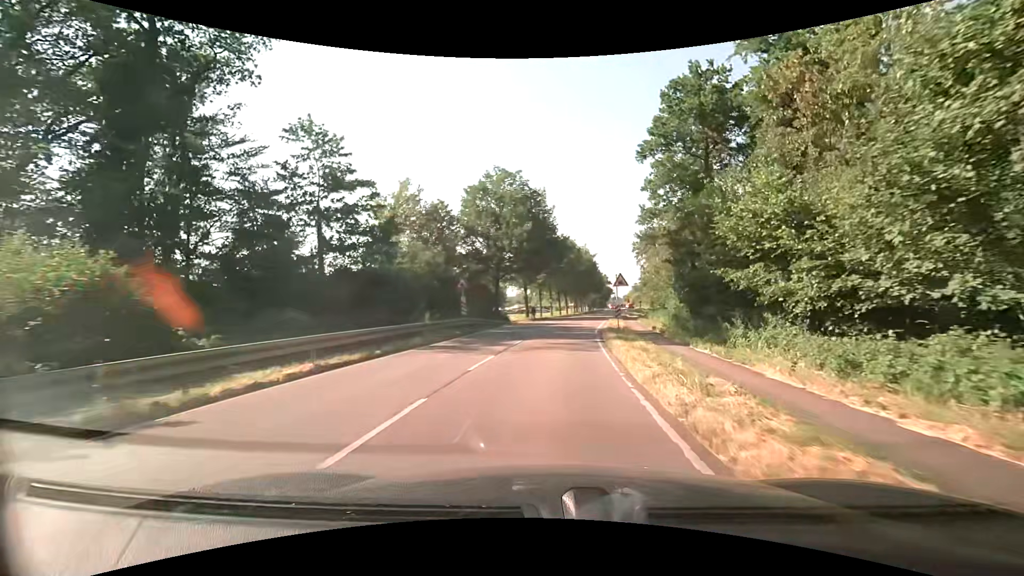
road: secondary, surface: asphalt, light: Day
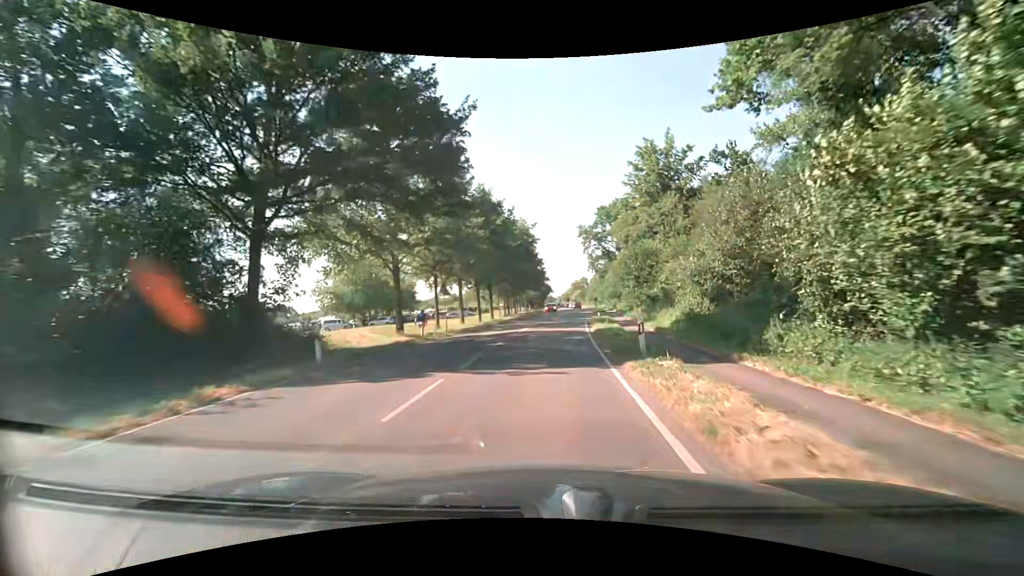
(+2.4, +35.3) m; +7°
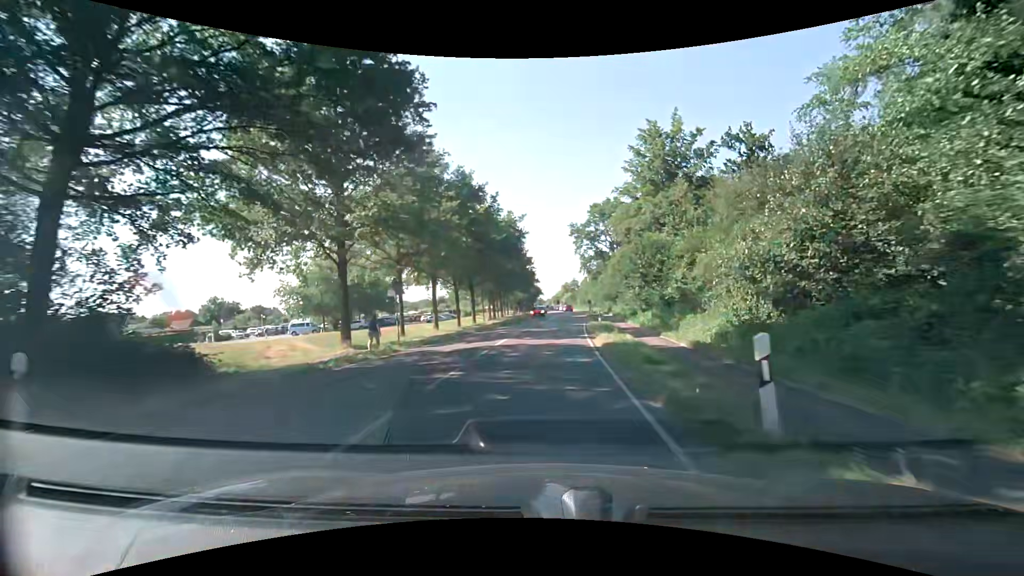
(+0.1, +7.0) m; +1°
(0, +10) (+1, +20) (+1, +30) (+2, +40) (+3, +50) (+3, +60) (+4, +70) (+5, +80) (+5, +90) (+6, +100) m
